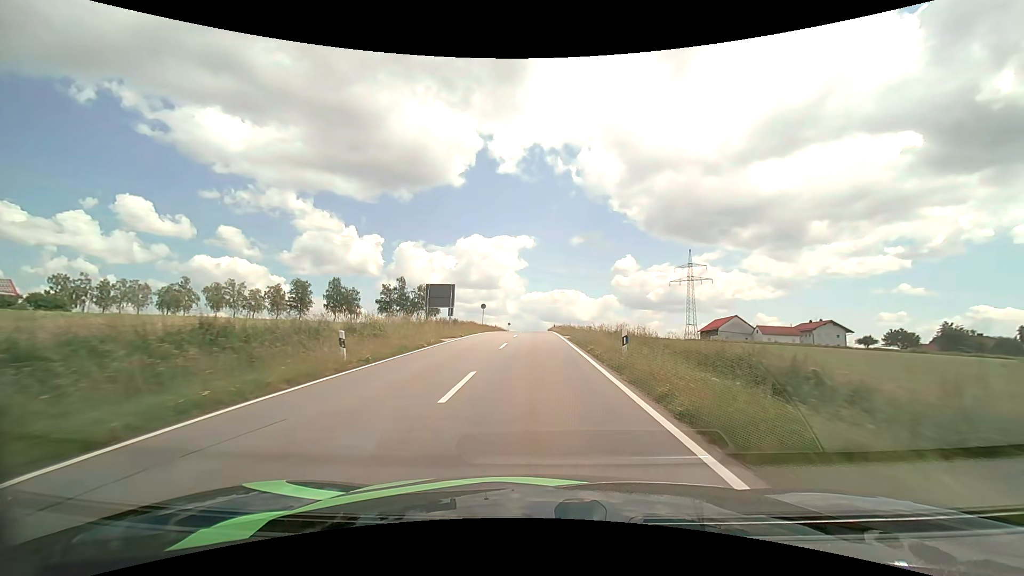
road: tertiary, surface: asphalt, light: Day
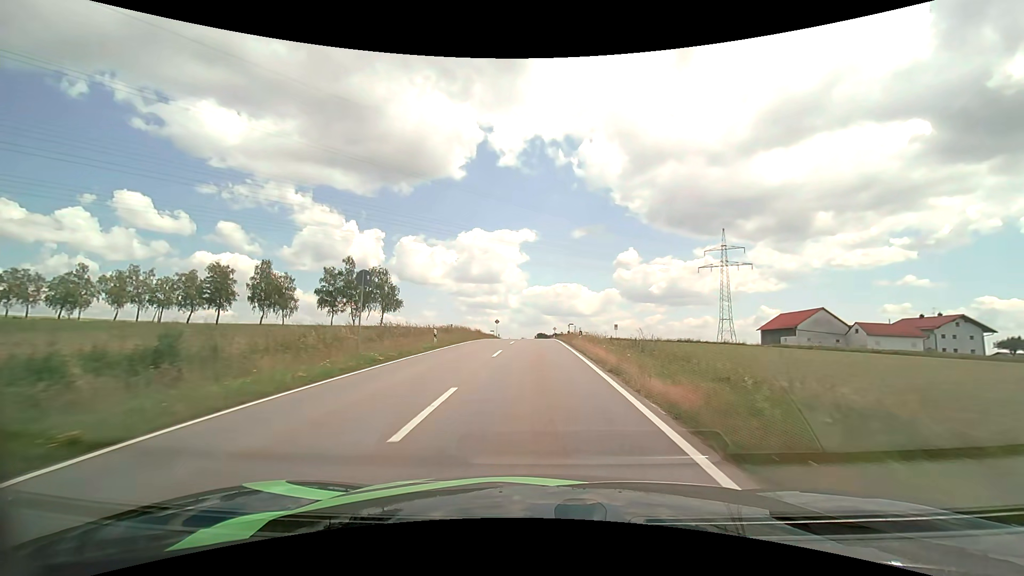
(0.0, +39.4) m; 0°
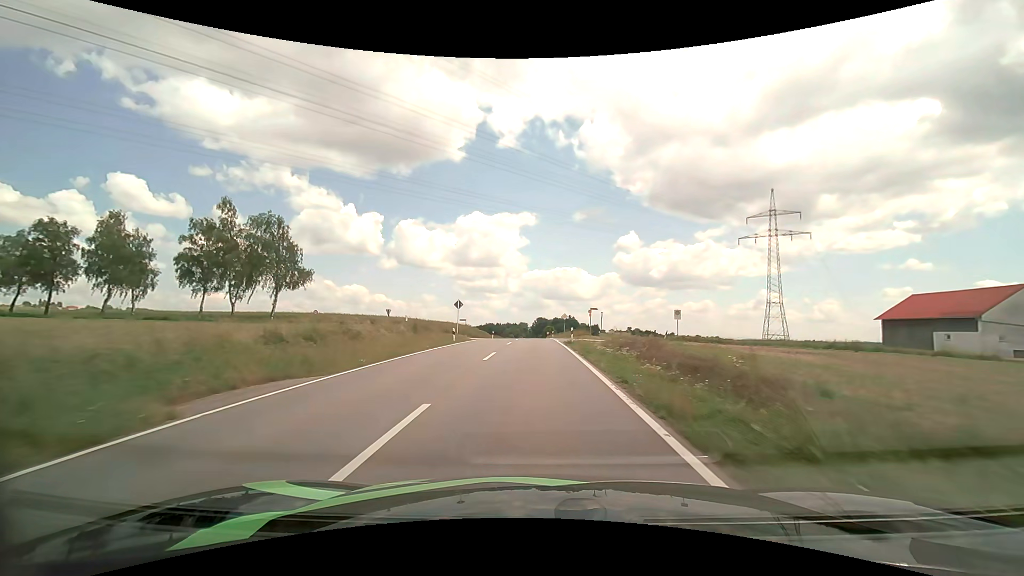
(0.0, +38.9) m; 0°
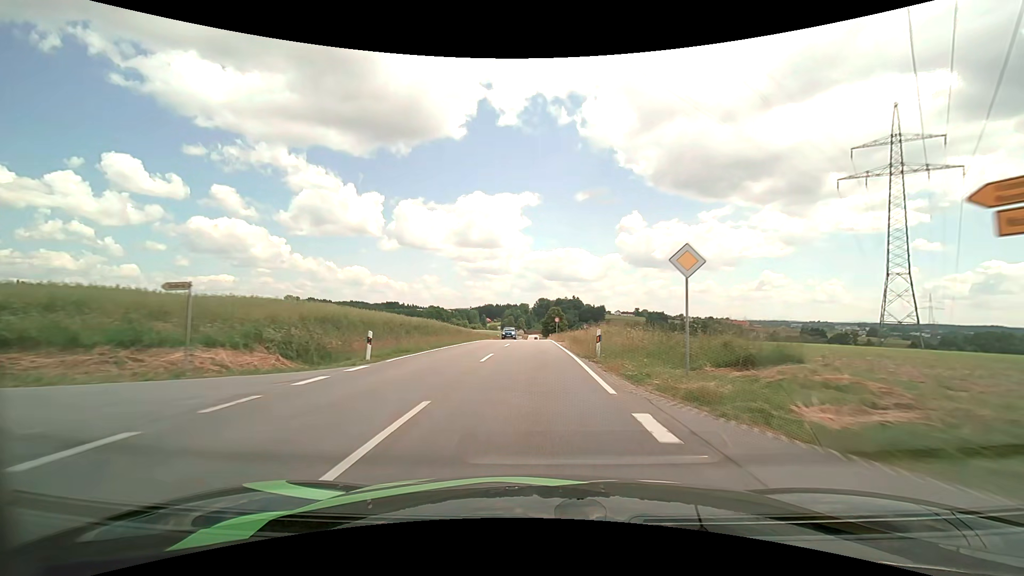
(-0.1, +49.7) m; 0°
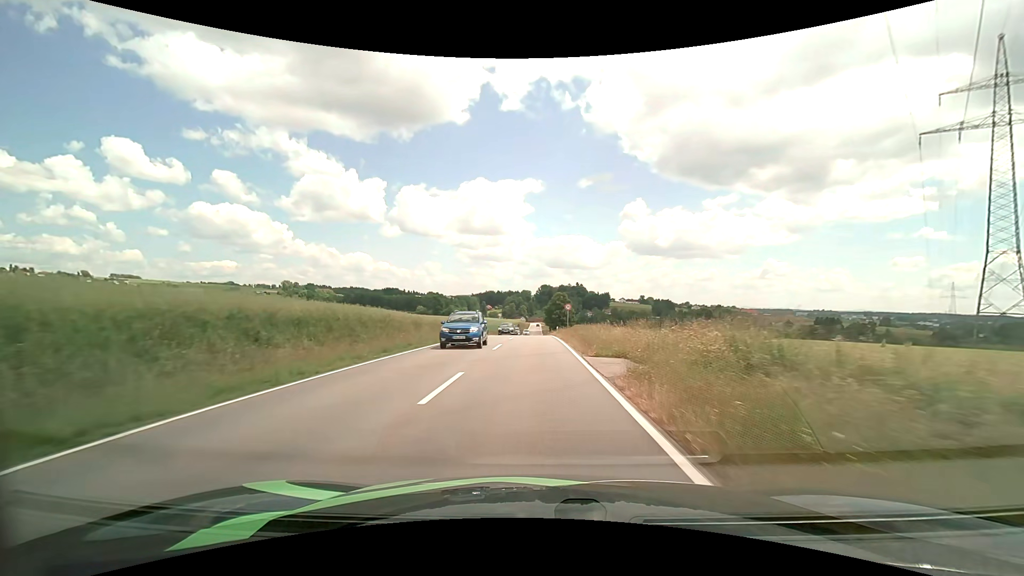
(0.0, +20.8) m; 0°
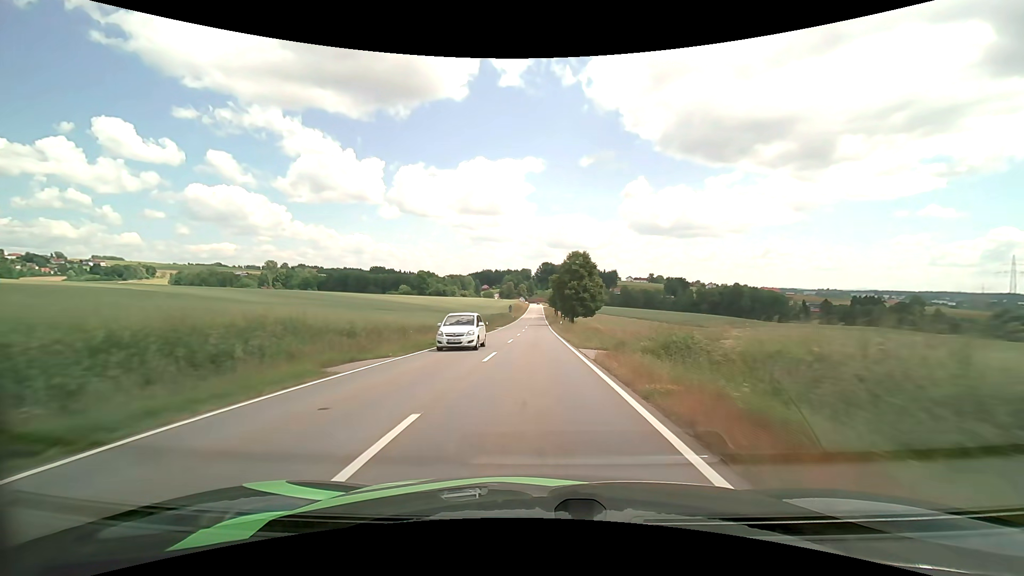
(-0.3, +54.2) m; 0°
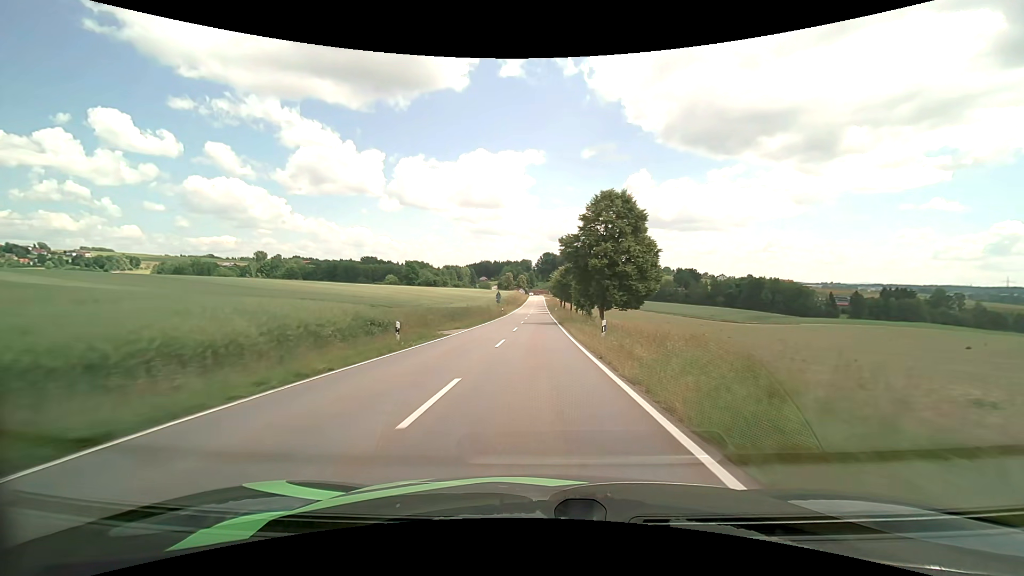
(0.0, +33.9) m; 0°
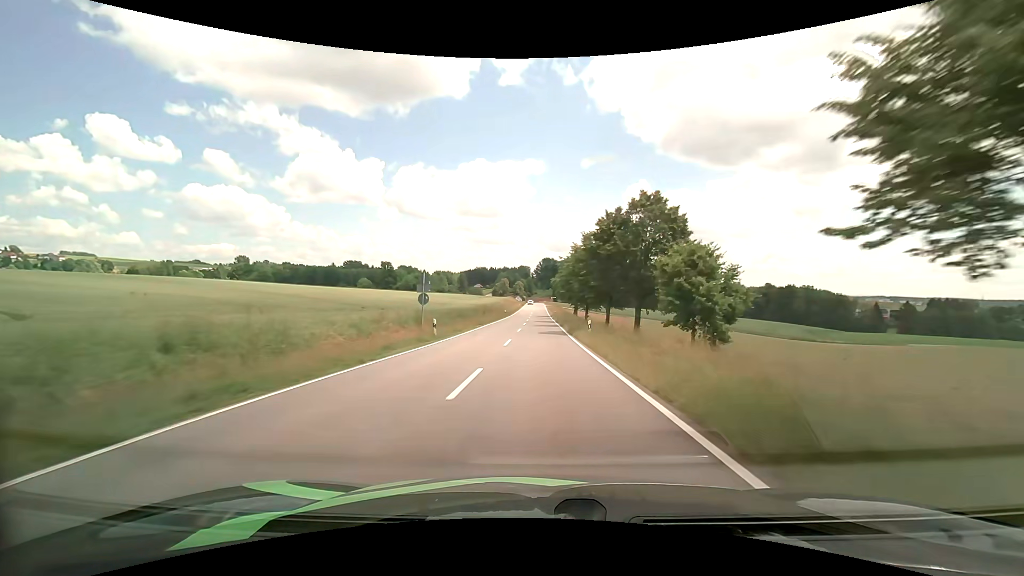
(-0.1, +47.8) m; 0°
(0, +10) (0, +20) (0, +30) (0, +40) (+1, +50) (+1, +60) (+1, +70) (+1, +80) (+1, +90) (+1, +100) m
